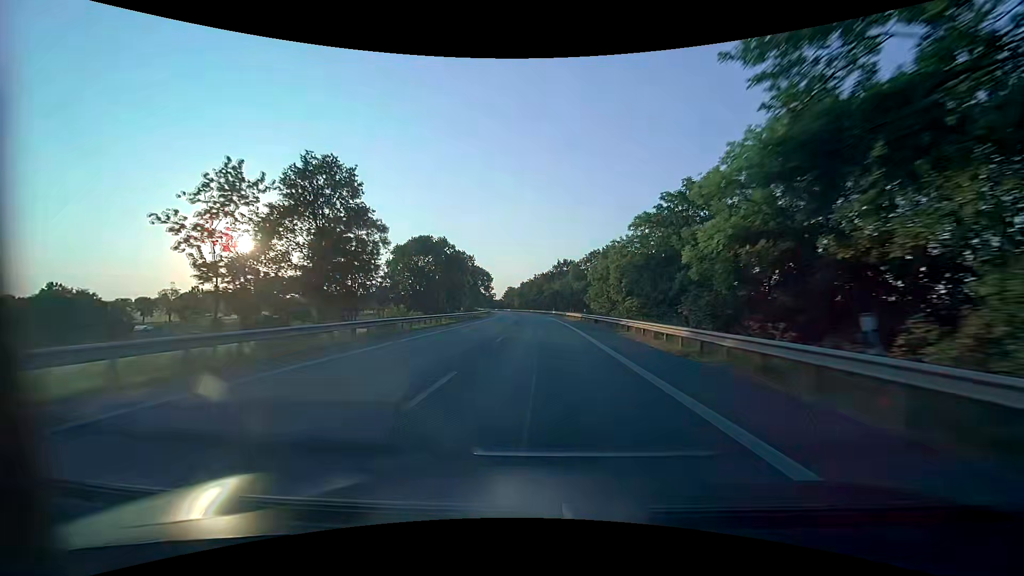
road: primary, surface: asphalt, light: Day
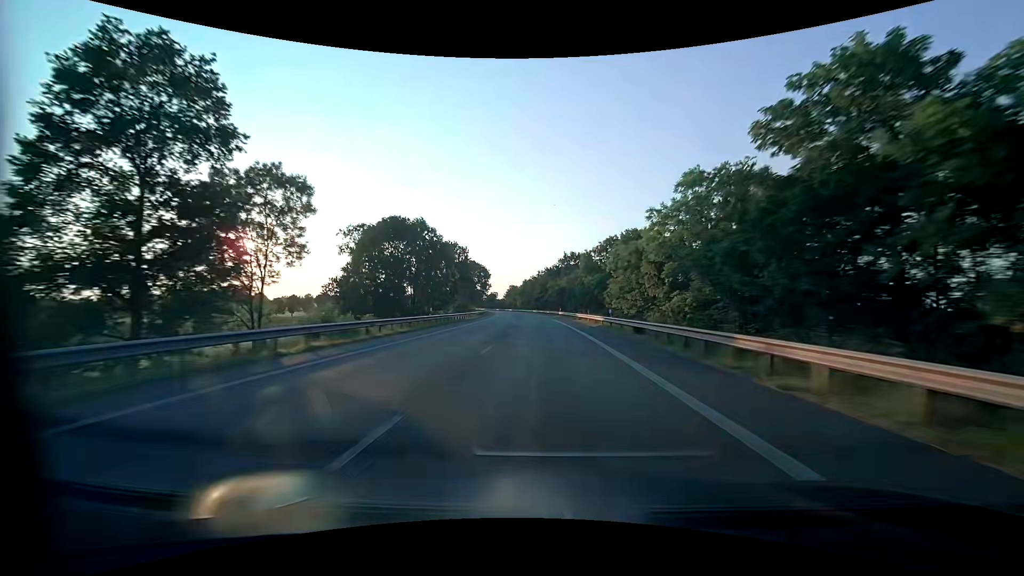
(0.0, +16.2) m; -1°
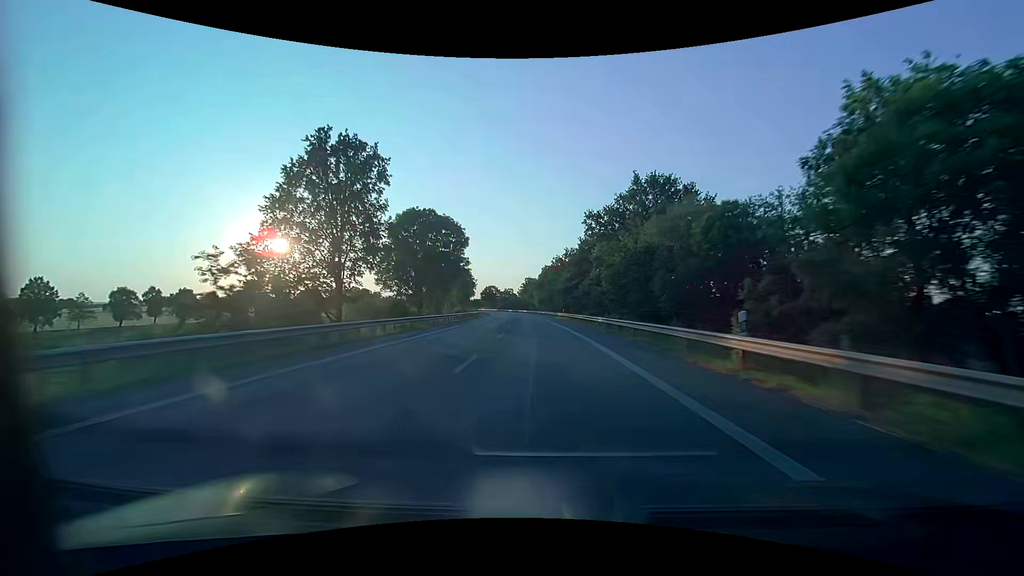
(-1.3, +65.1) m; -2°
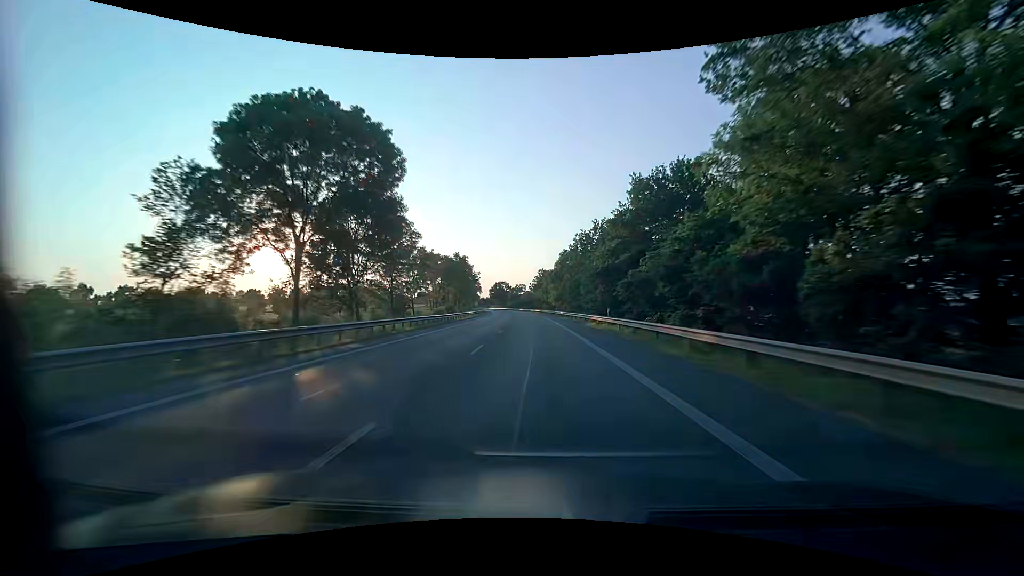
(-0.6, +32.6) m; -2°
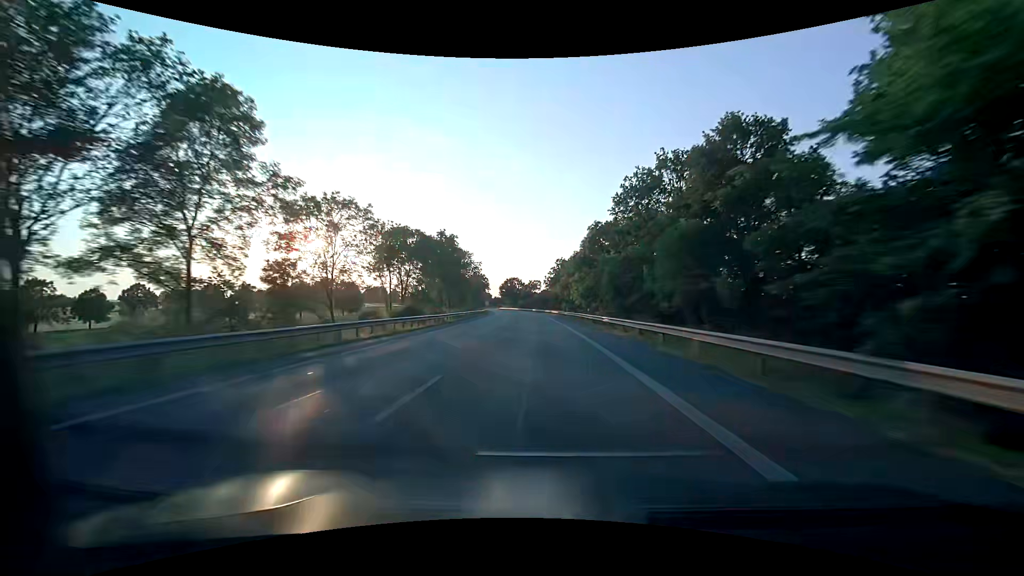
(-0.6, +32.6) m; -2°
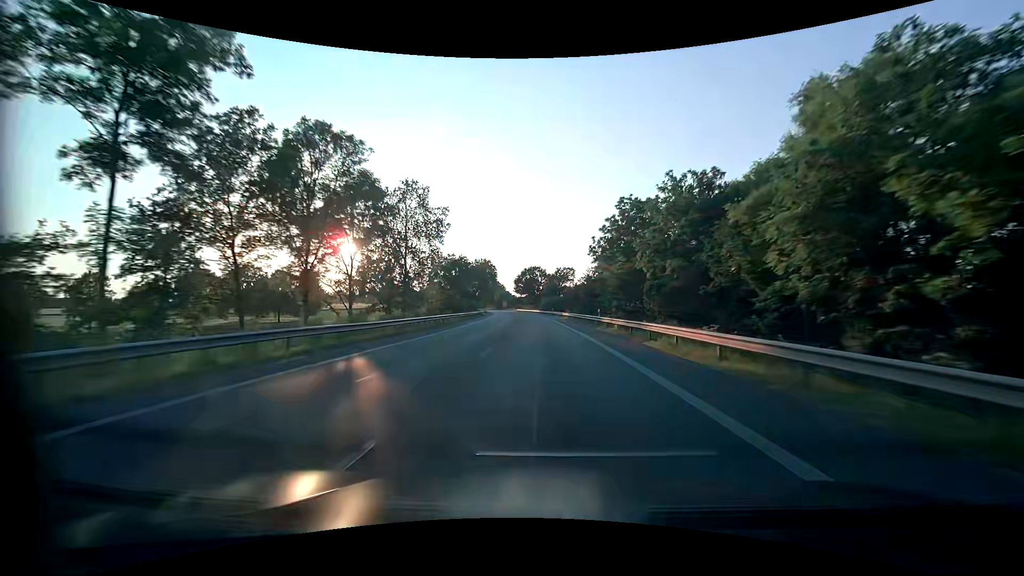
(-1.9, +65.2) m; -3°
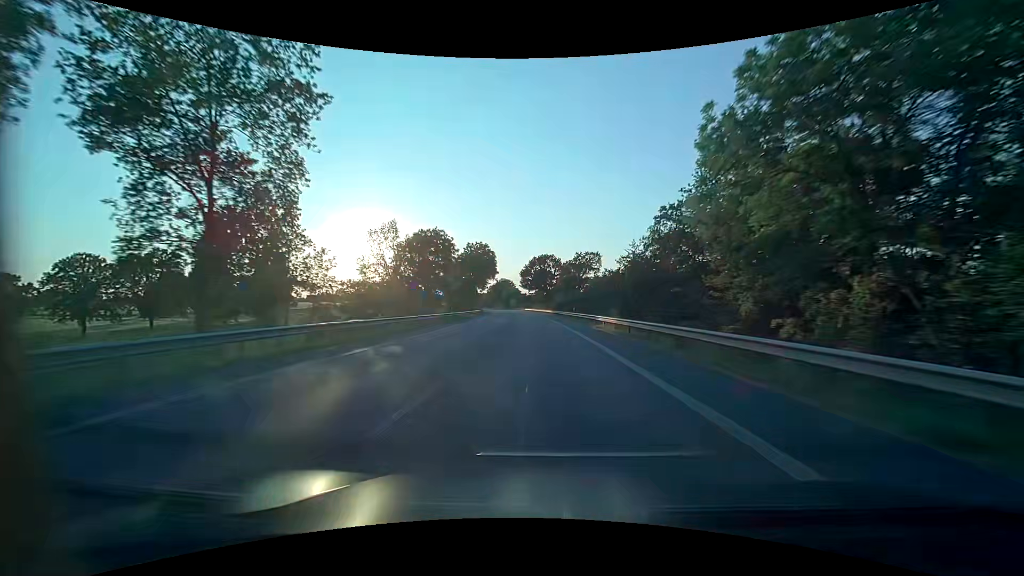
(-0.4, +32.6) m; -1°
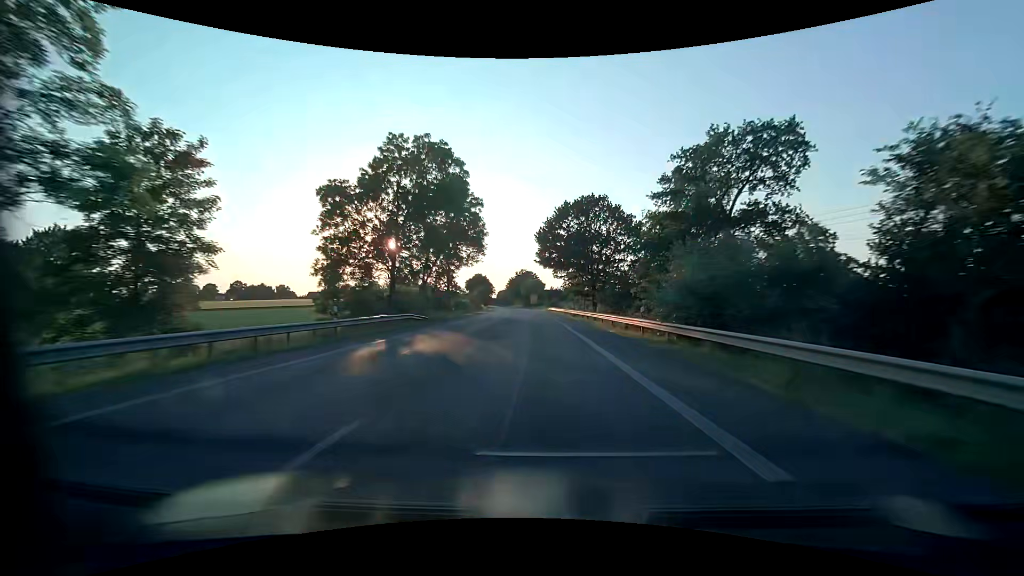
(-1.8, +63.4) m; -3°
